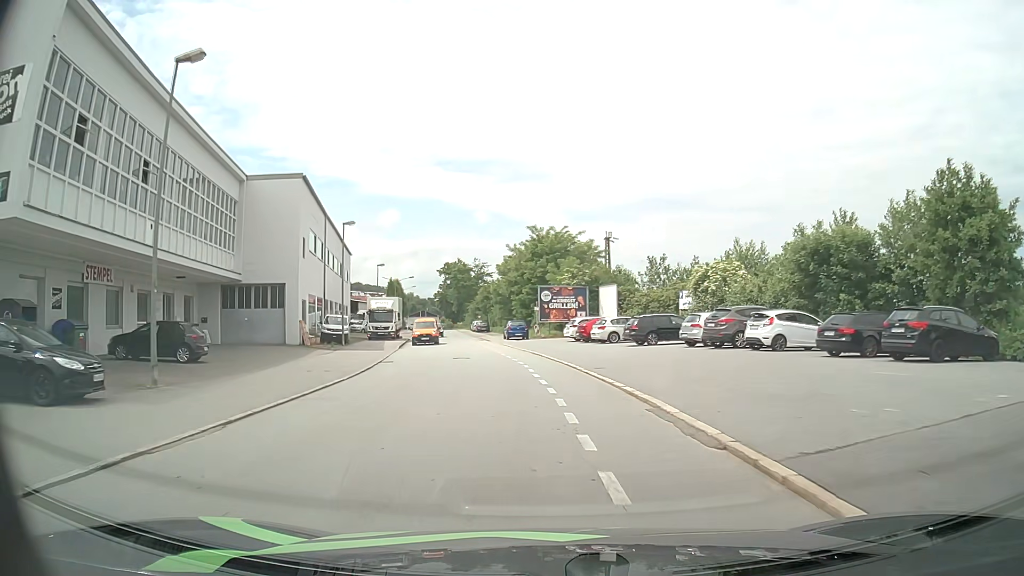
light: Day
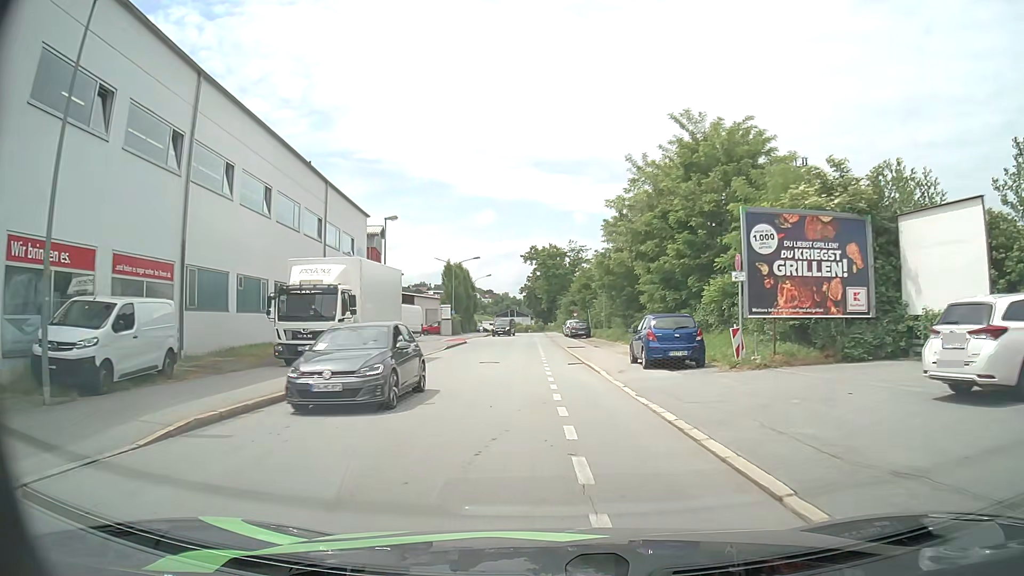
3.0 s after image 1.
(-3.1, +33.7) m; -9°
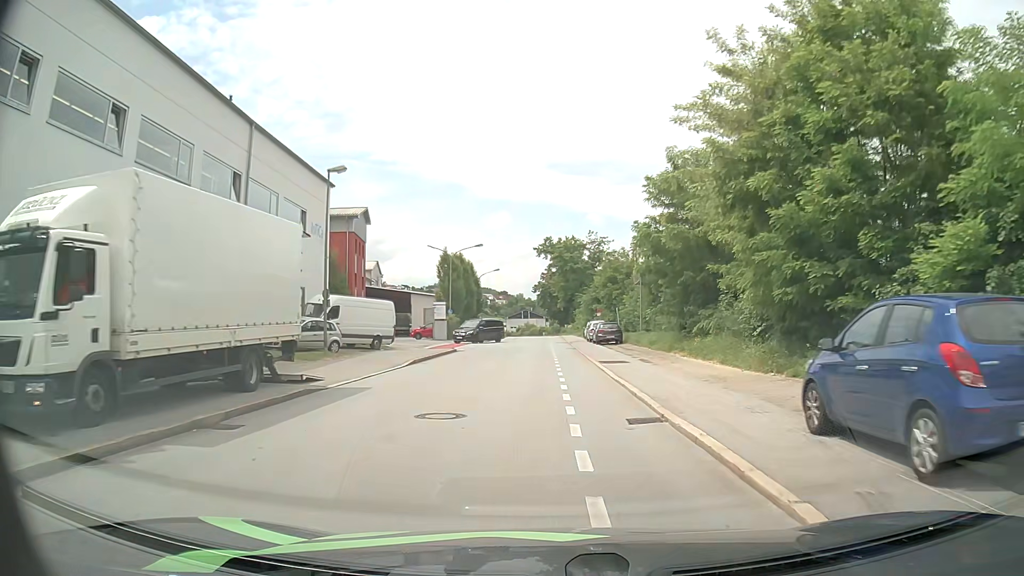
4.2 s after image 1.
(-0.3, +13.7) m; -2°
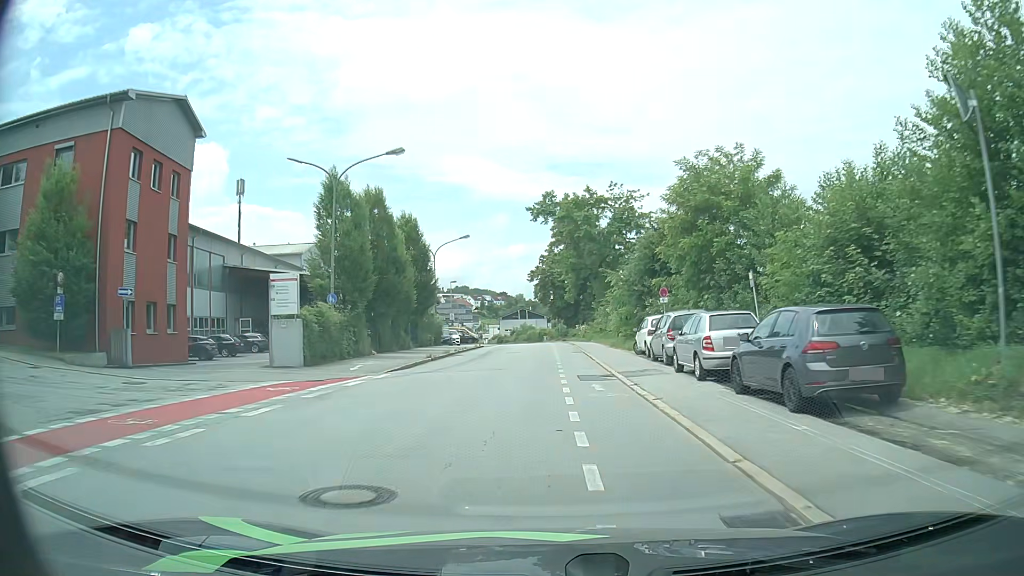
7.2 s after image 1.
(-0.1, +35.5) m; 0°
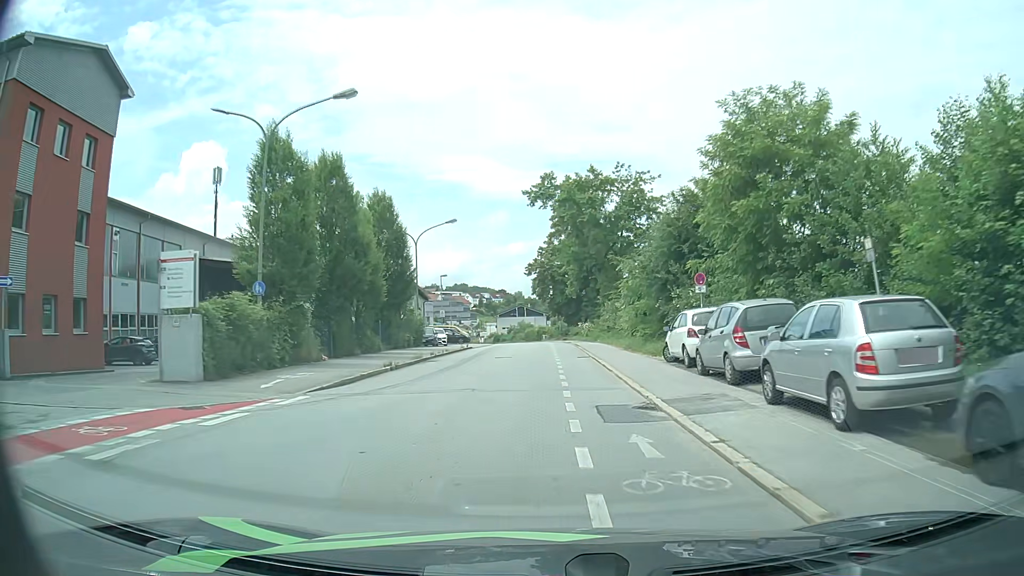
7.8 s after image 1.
(0.0, +7.3) m; 0°
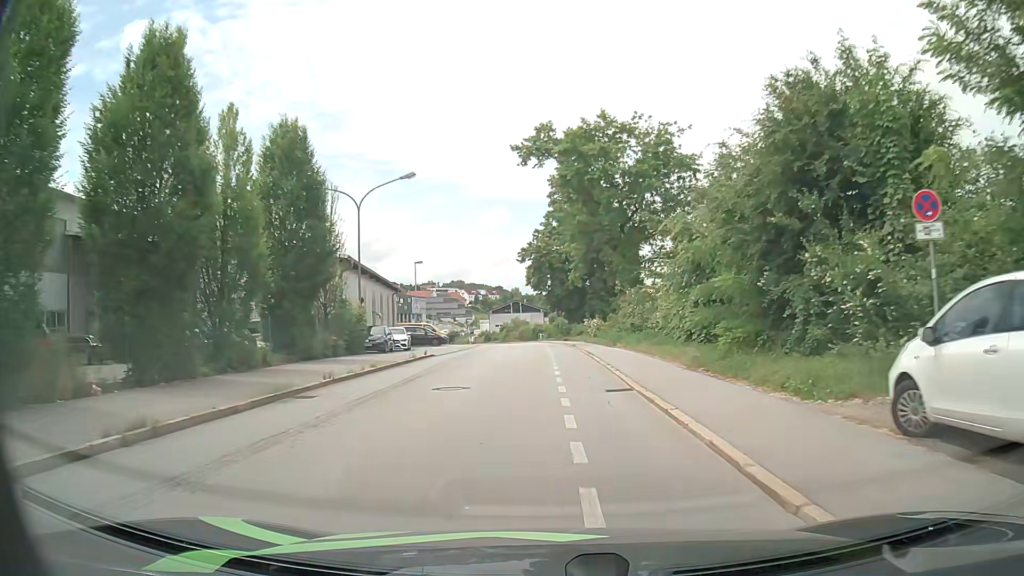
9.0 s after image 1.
(0.0, +14.1) m; 0°
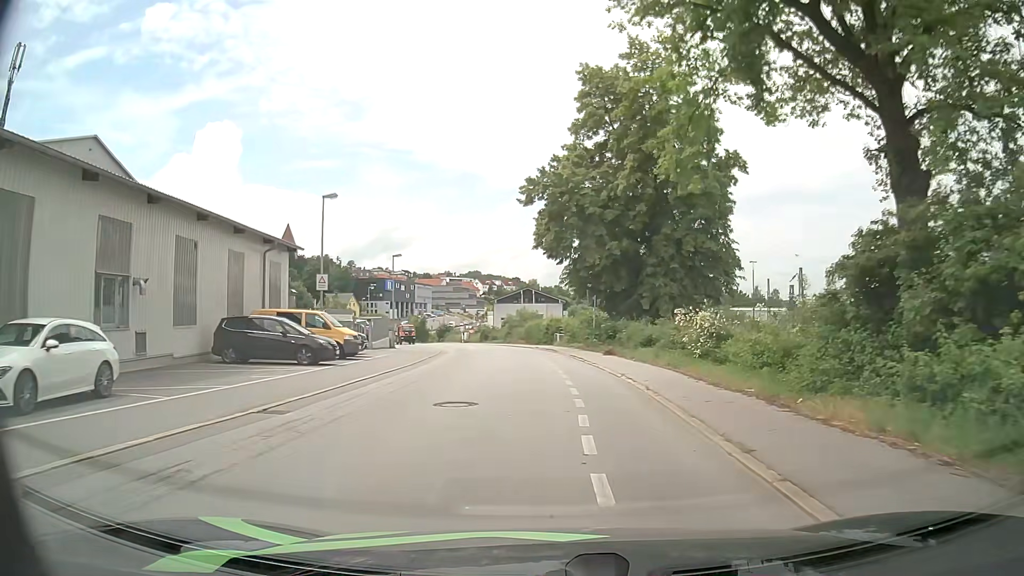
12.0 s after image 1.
(-0.4, +31.8) m; -2°
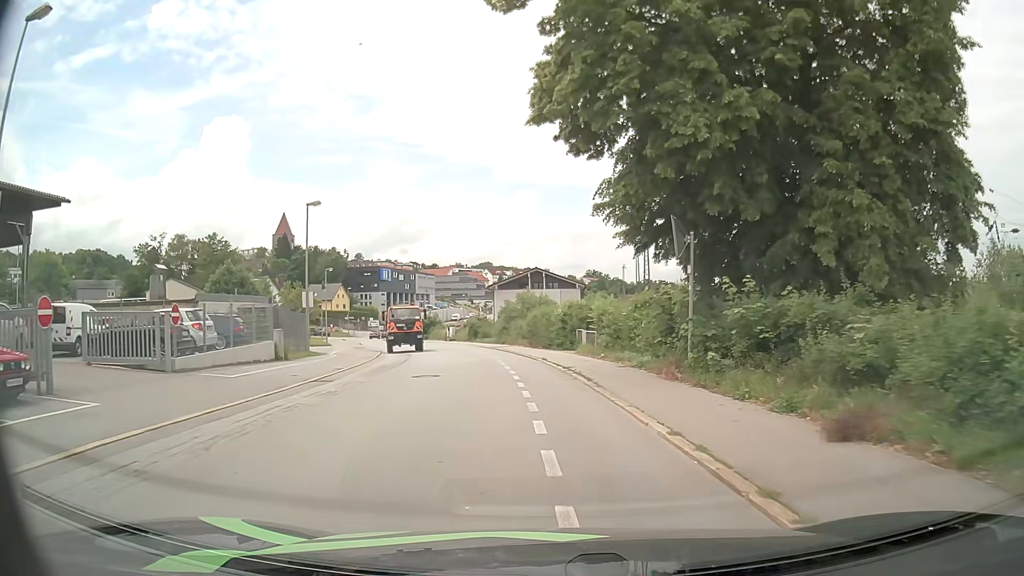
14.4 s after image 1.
(-0.1, +23.8) m; -1°
(0, +10) (-1, +20) (-3, +30) (-5, +40) (-7, +49) (-10, +59) (-13, +68) (-17, +78) (-21, +87) (-24, +96) m
